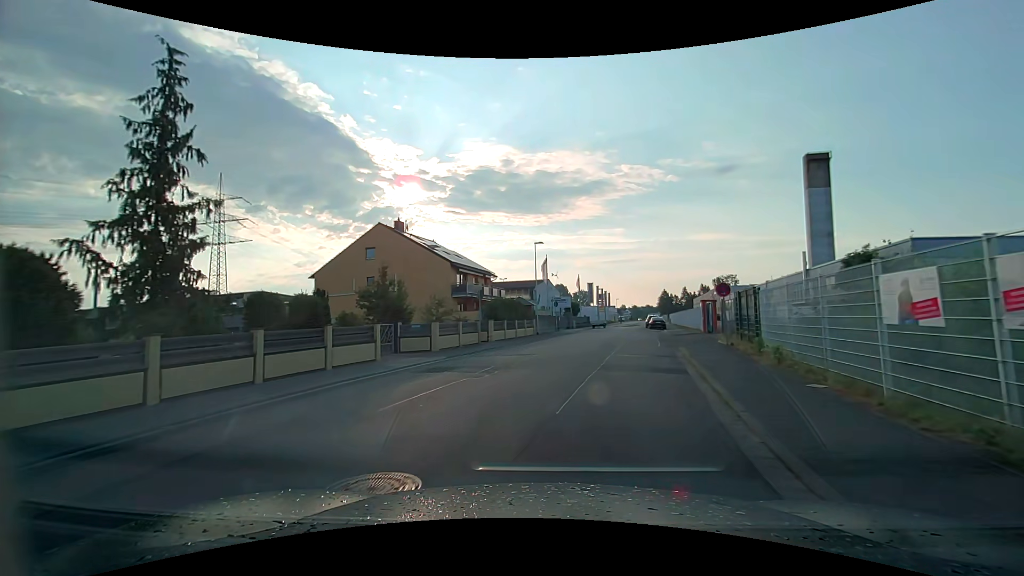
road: unclassified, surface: asphalt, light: Day
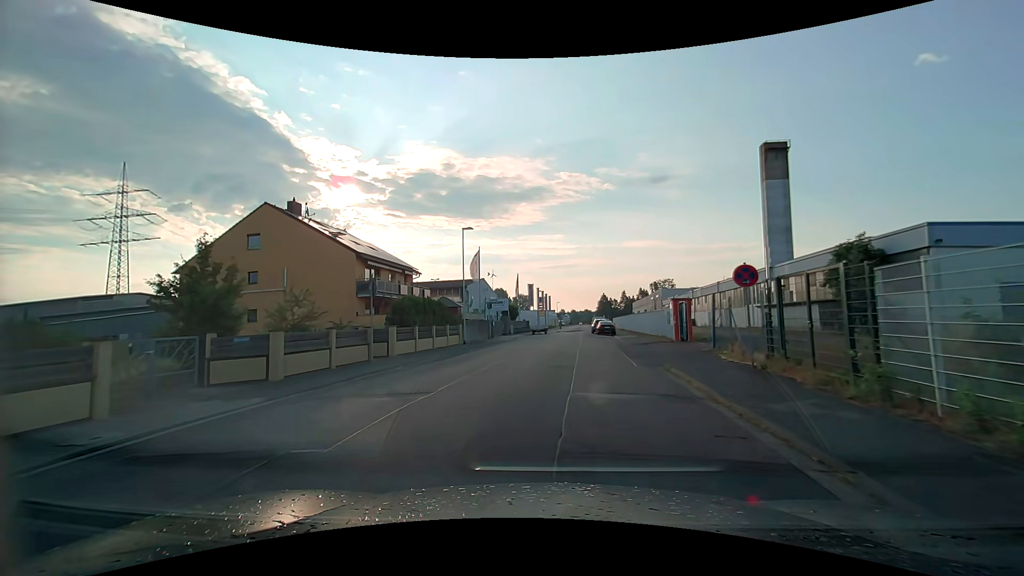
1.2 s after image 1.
(+0.6, +9.0) m; +6°
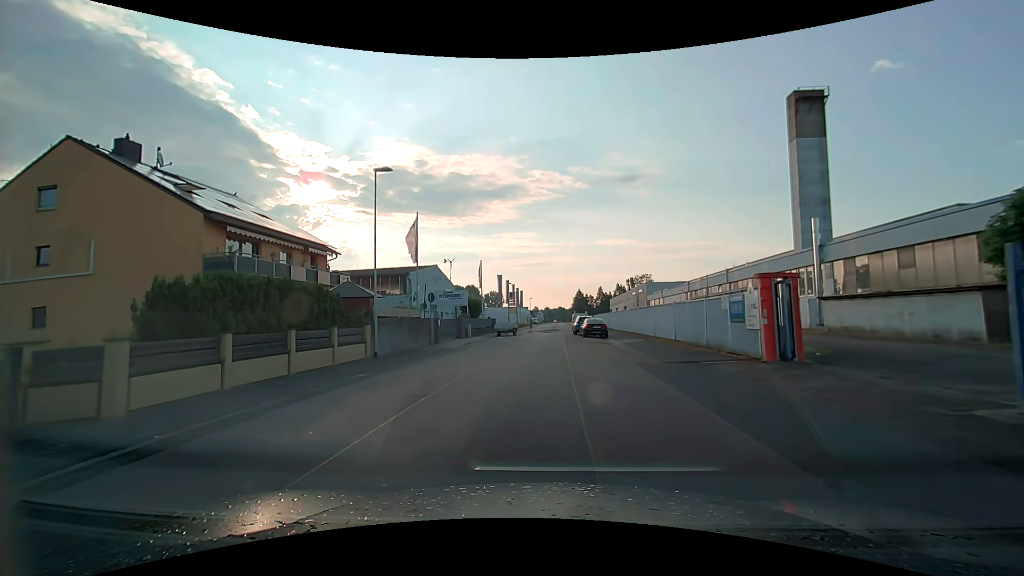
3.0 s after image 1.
(+0.7, +13.6) m; +4°
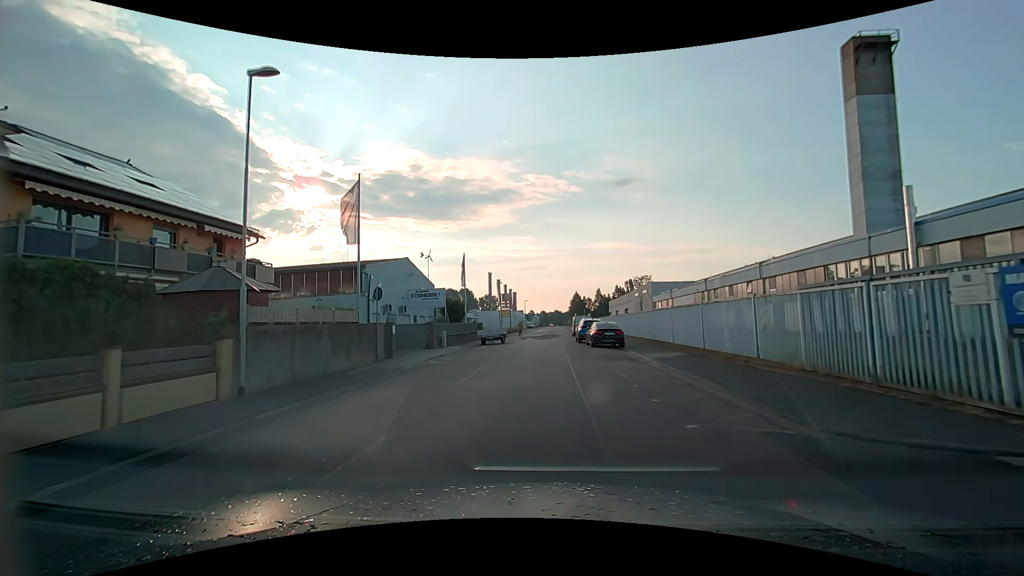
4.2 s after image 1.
(+0.1, +9.3) m; +1°
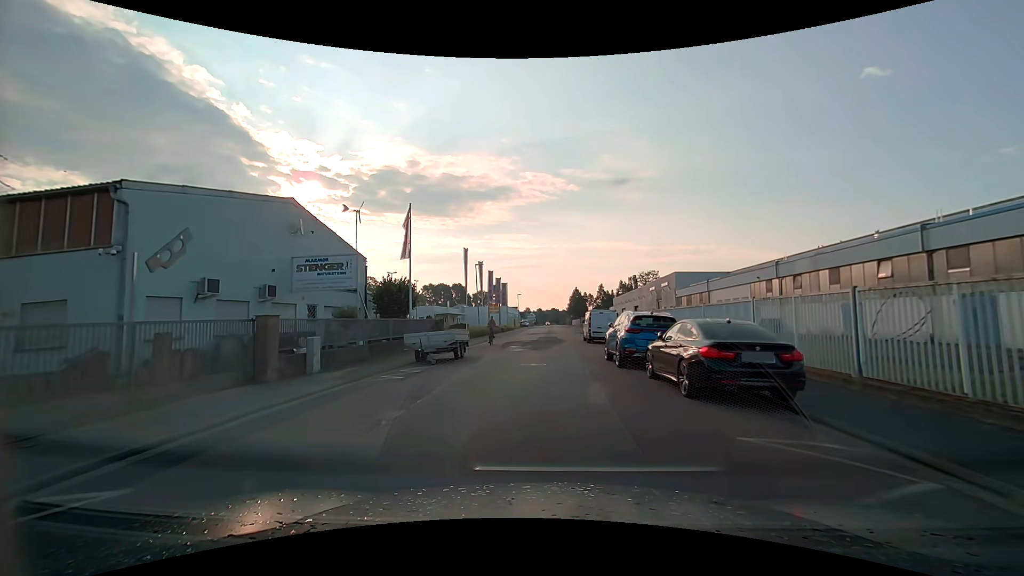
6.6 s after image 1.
(0.0, +18.9) m; 0°
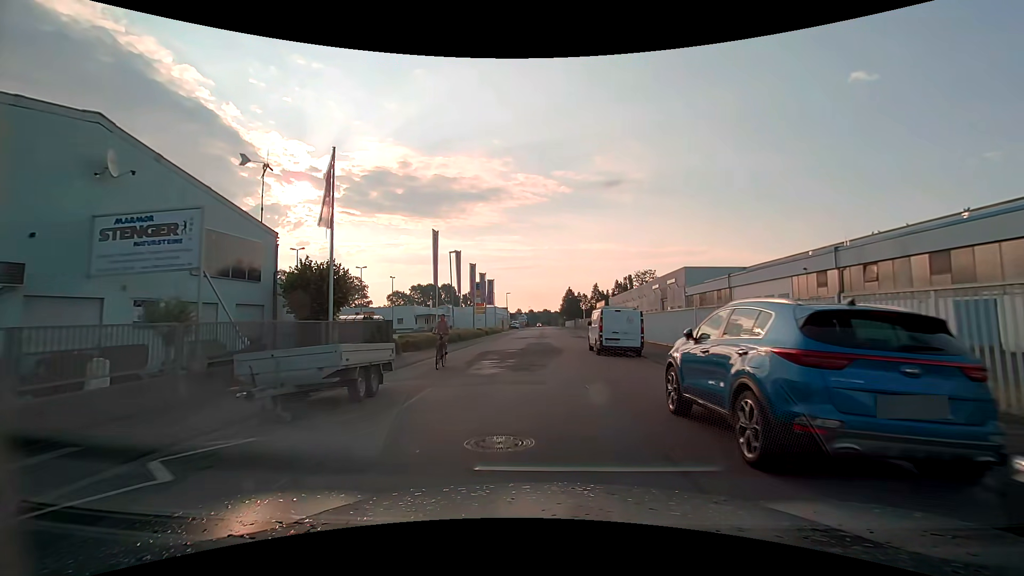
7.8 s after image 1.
(0.0, +9.7) m; +1°
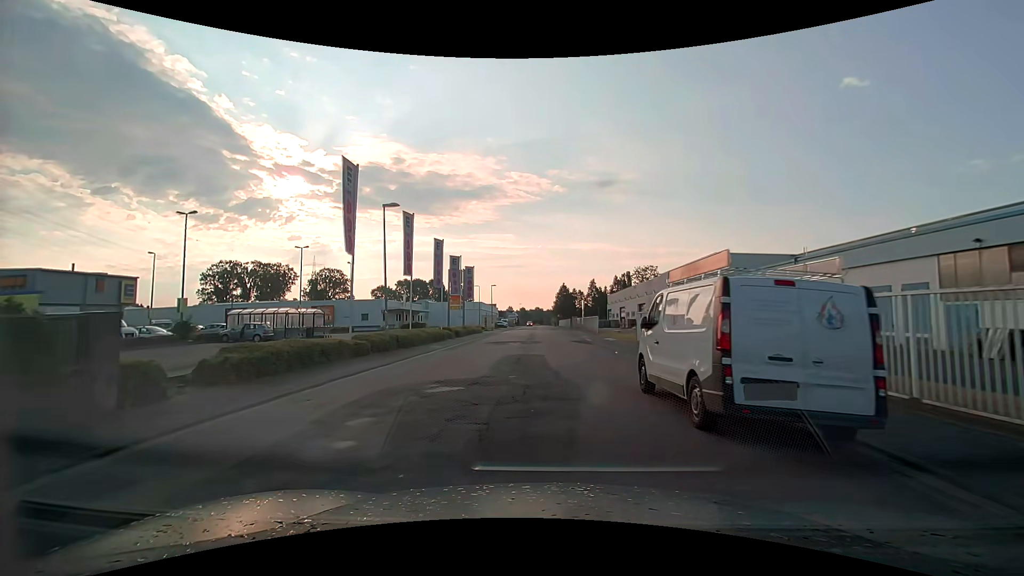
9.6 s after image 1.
(+0.1, +14.9) m; +1°
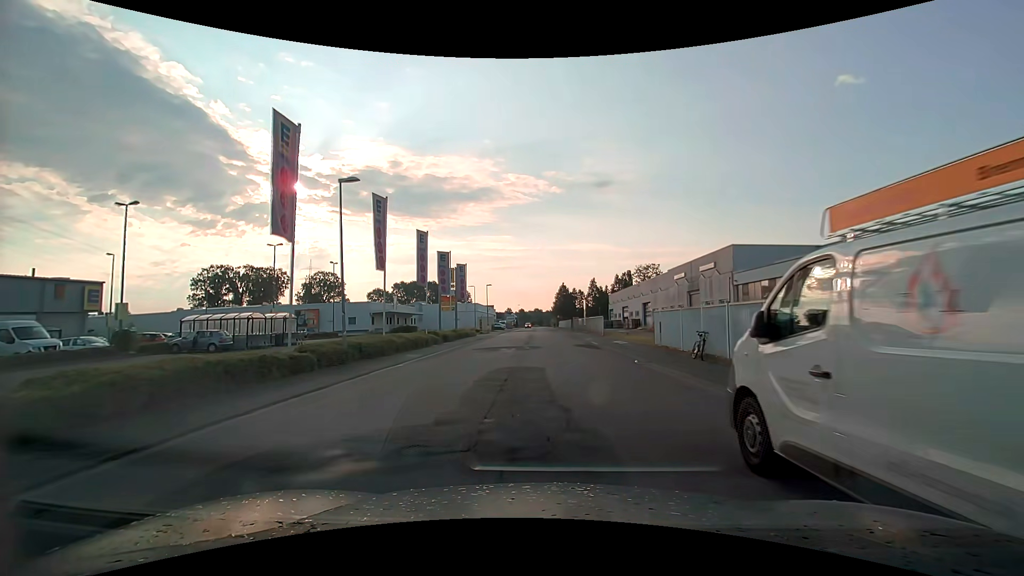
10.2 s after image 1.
(0.0, +5.0) m; 0°
(0, +10) (0, +20) (0, +30) (0, +40) (0, +50) (0, +60) (0, +70) (0, +80) (-1, +90) (-1, +100) m
